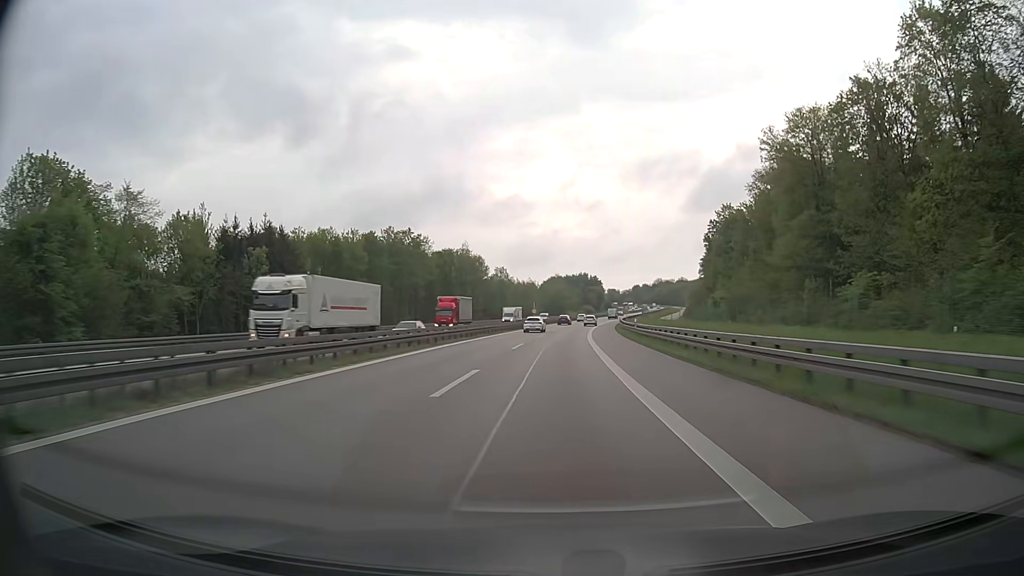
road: motorway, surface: asphalt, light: Day
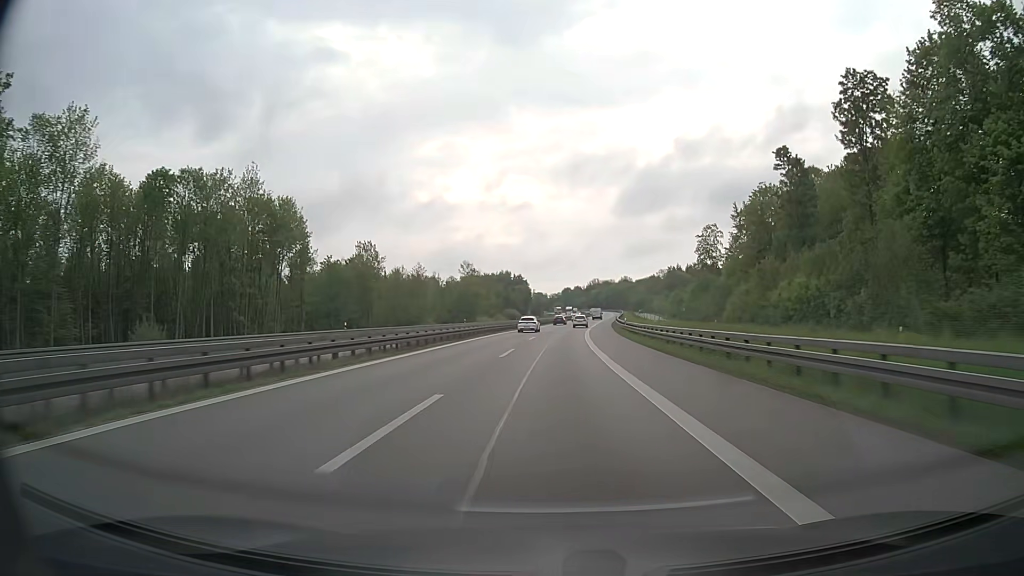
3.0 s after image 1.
(+5.3, +95.8) m; +7°
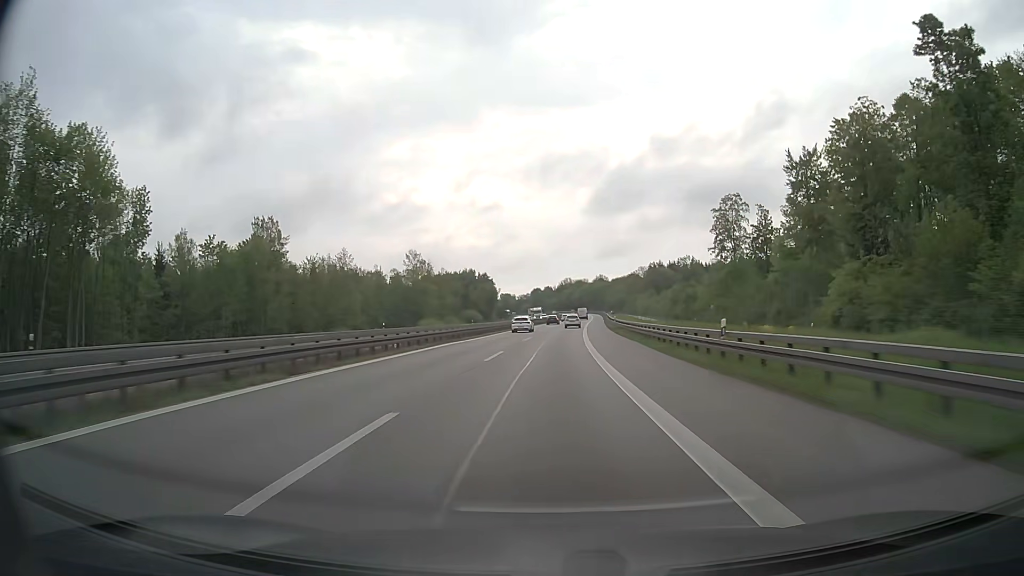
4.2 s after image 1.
(+0.9, +38.5) m; +3°
(0, +10) (0, +20) (0, +30) (+1, +40) (+1, +50) (+2, +60) (+2, +70) (+3, +80) (+4, +90) (+4, +100) m
